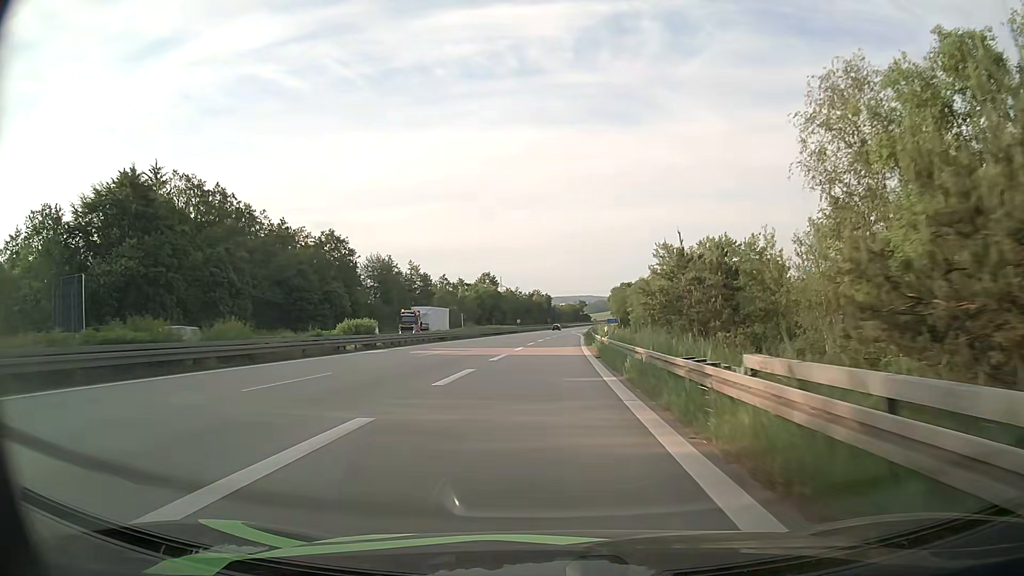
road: motorway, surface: asphalt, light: Day
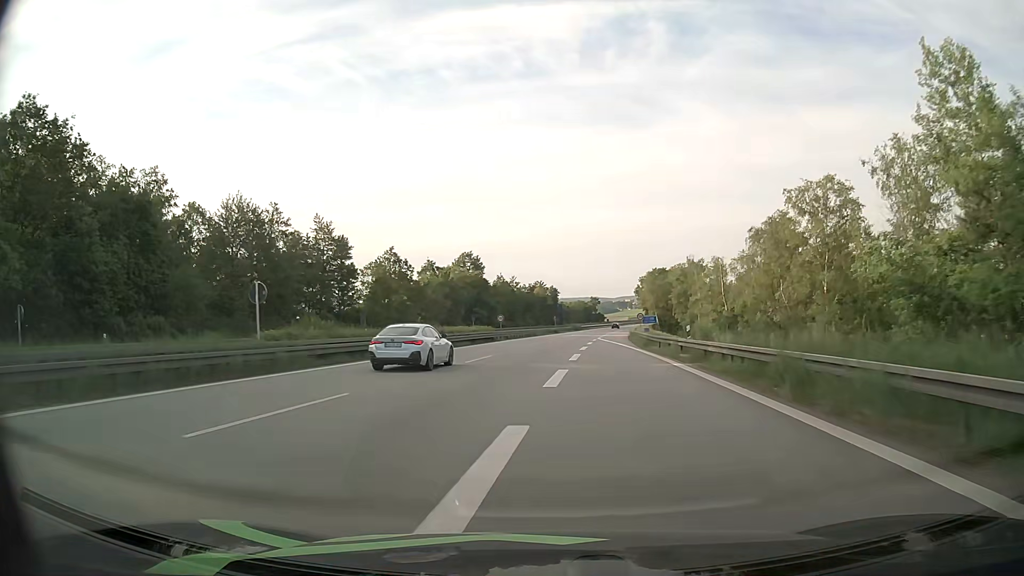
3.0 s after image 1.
(-0.1, +60.8) m; -1°
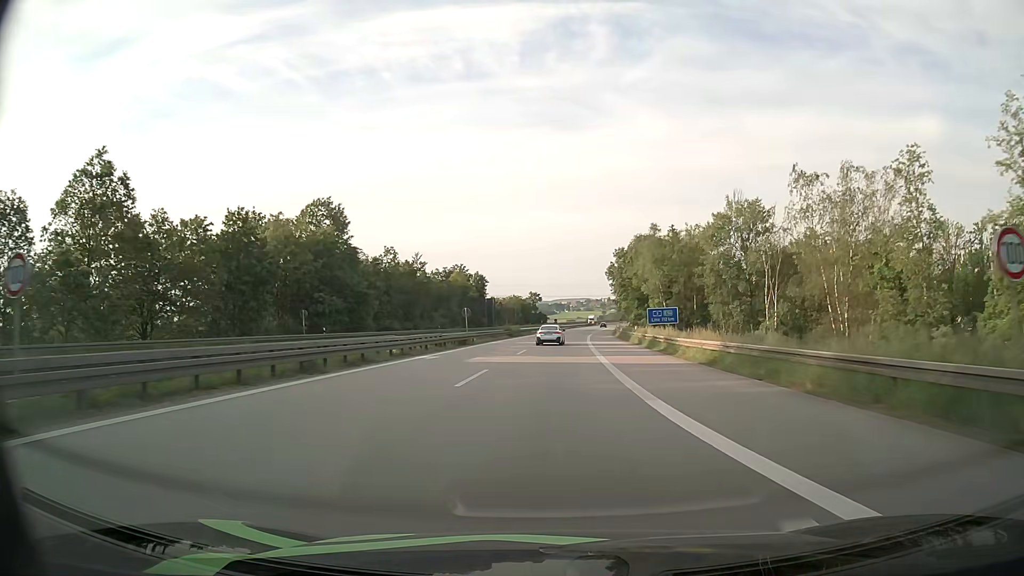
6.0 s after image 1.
(+2.6, +64.7) m; +5°
(0, +10) (0, +20) (0, +30) (+1, +40) (+1, +50) (+2, +60) (+2, +70) (+3, +80) (+4, +90) (+4, +100) m
